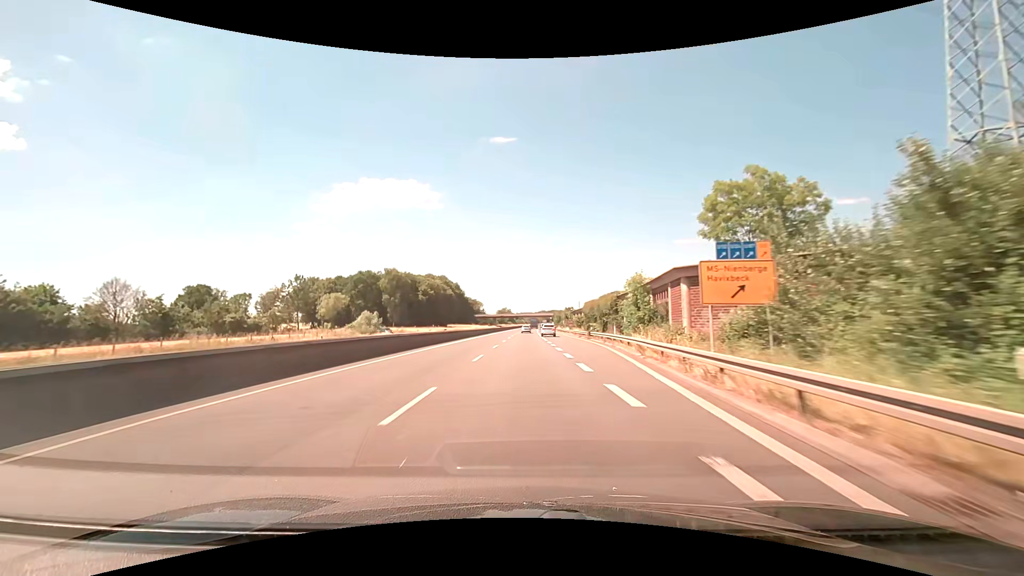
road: trunk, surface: asphalt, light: Day
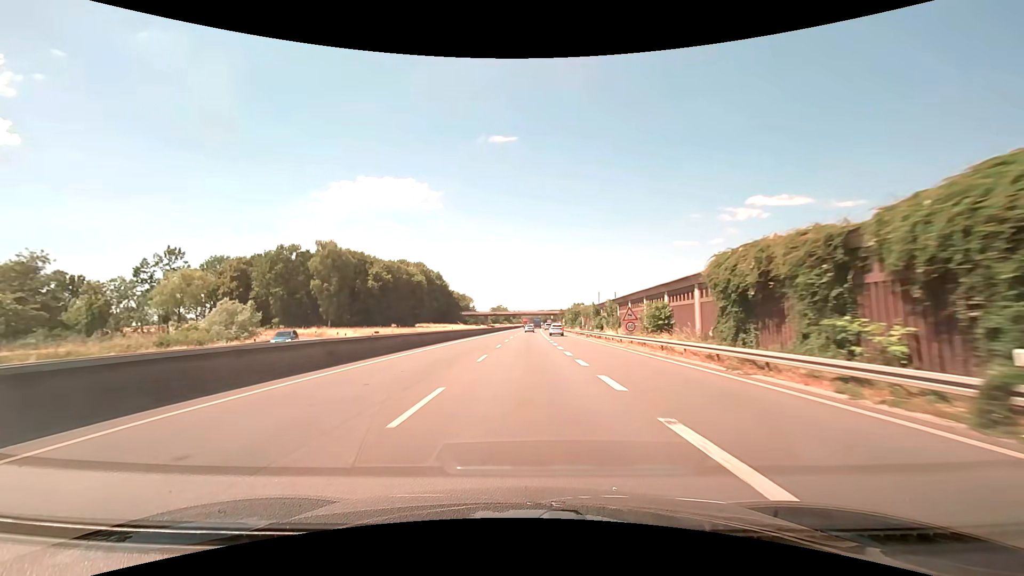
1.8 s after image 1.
(+0.4, +48.3) m; +1°
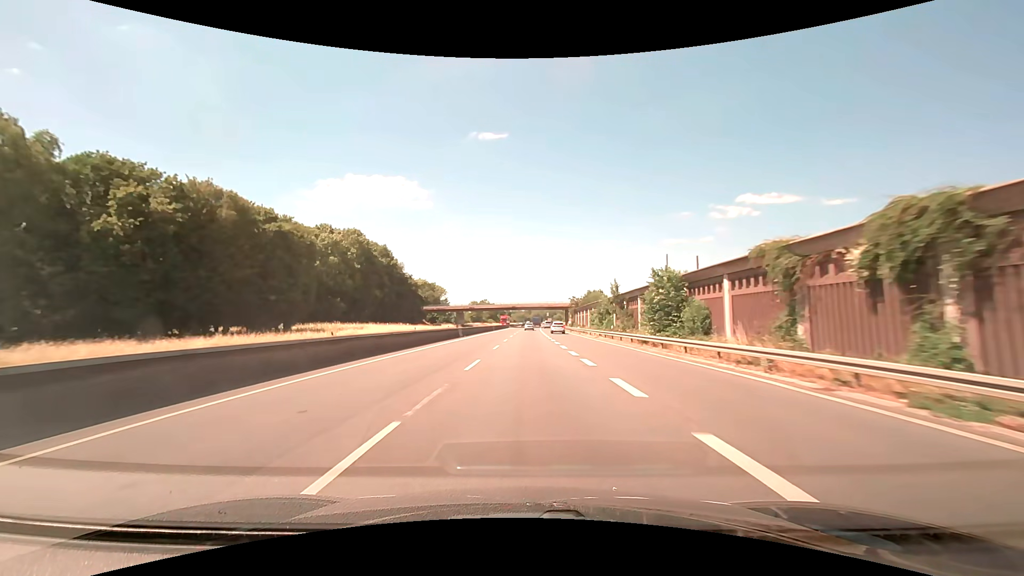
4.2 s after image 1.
(+0.6, +64.4) m; +1°
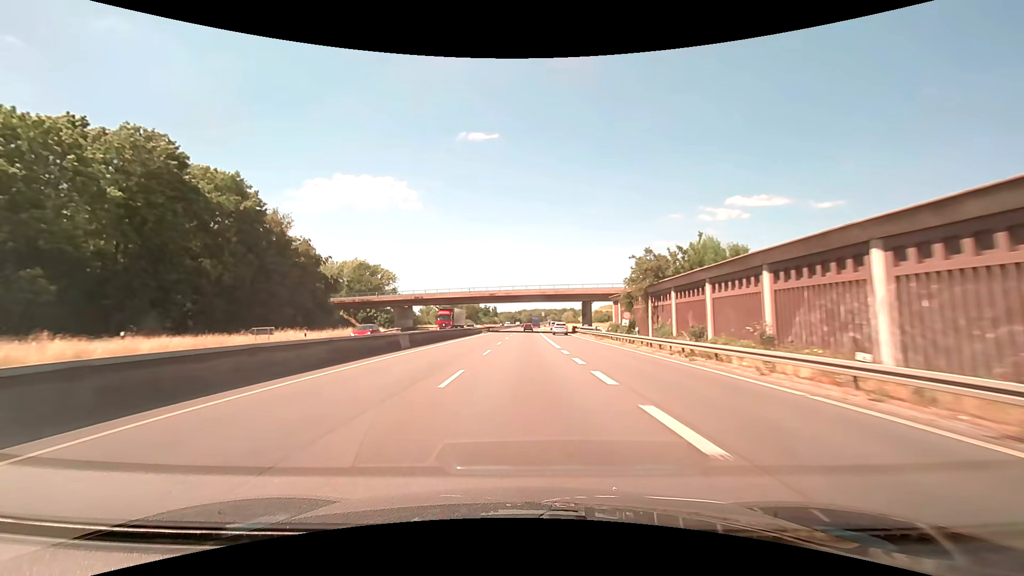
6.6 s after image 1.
(+0.6, +64.4) m; +1°
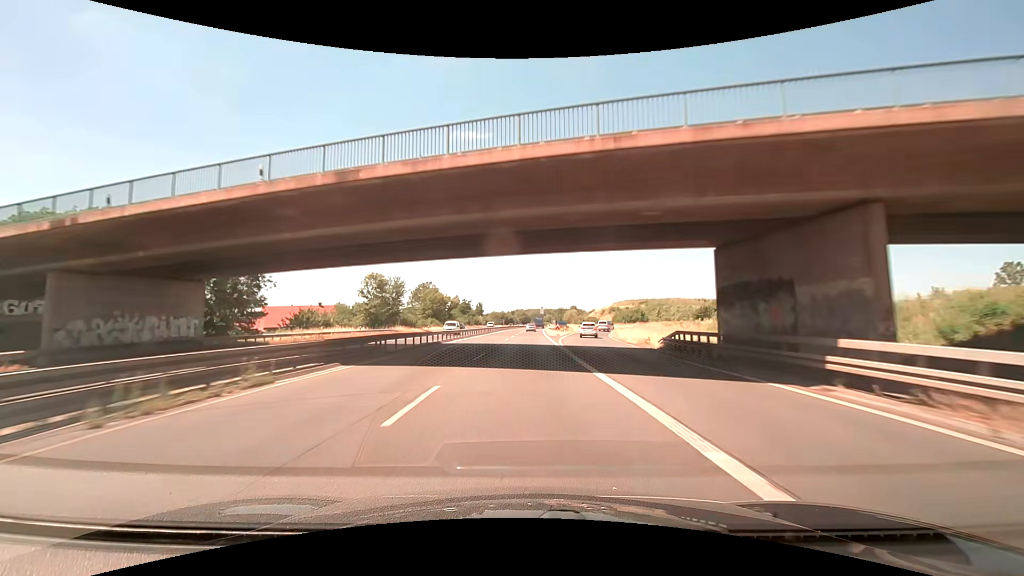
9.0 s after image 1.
(+0.4, +64.4) m; +1°
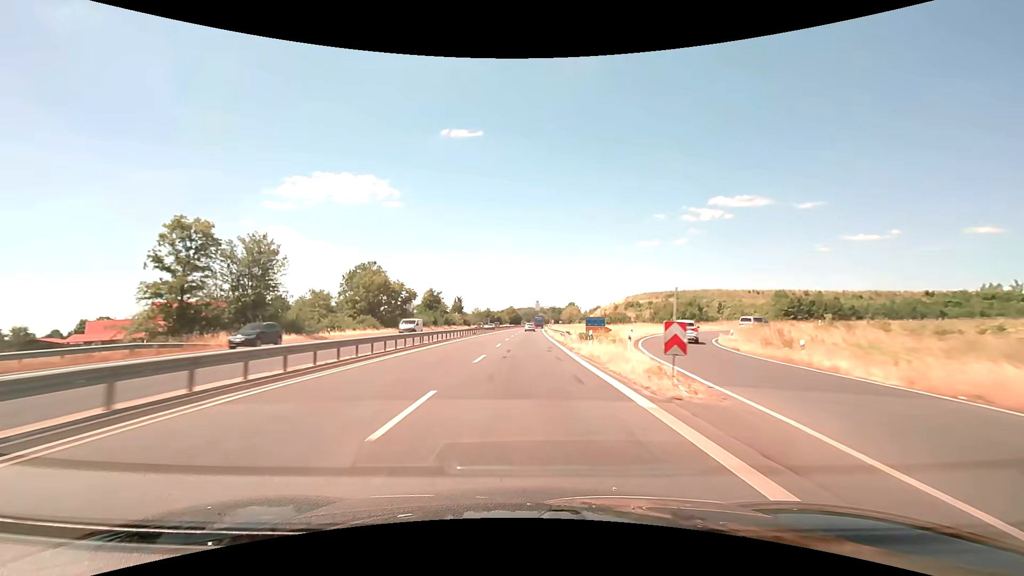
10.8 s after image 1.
(+0.3, +48.3) m; +1°
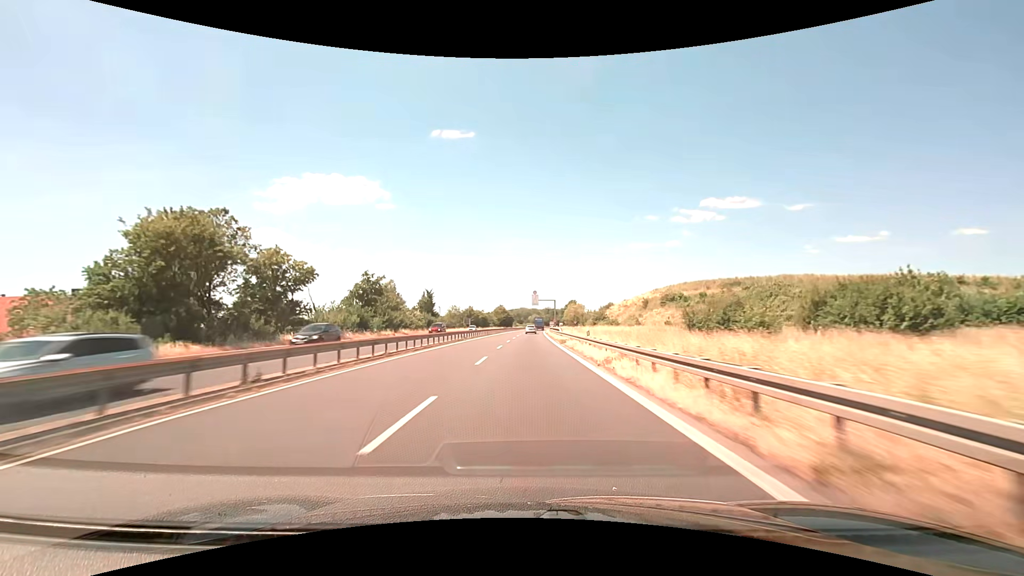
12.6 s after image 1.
(+0.3, +48.3) m; +1°
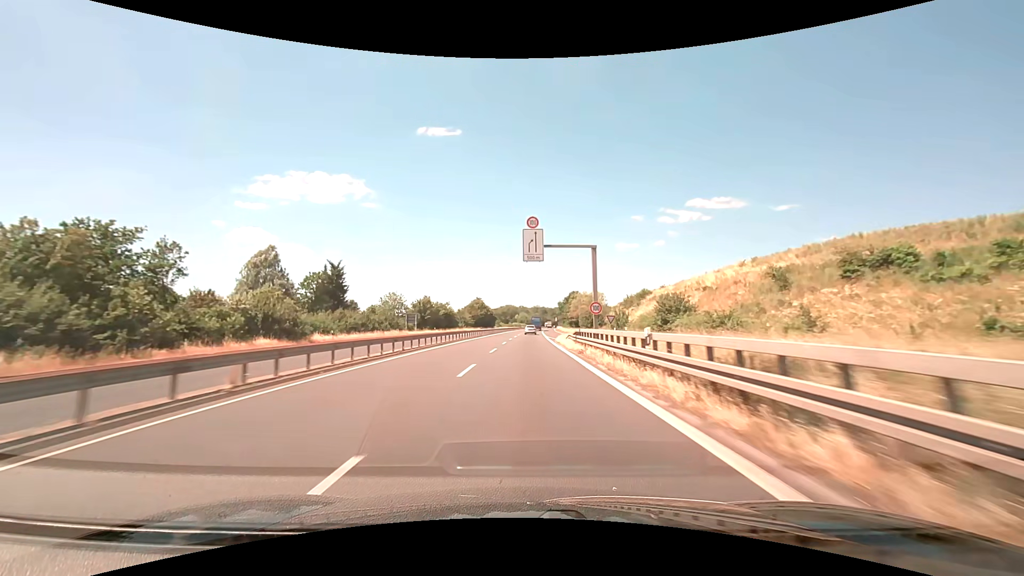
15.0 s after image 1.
(+0.8, +64.4) m; +1°
(0, +10) (0, +20) (0, +30) (0, +40) (0, +50) (+1, +60) (+1, +70) (+1, +80) (+1, +90) (+2, +100) m
